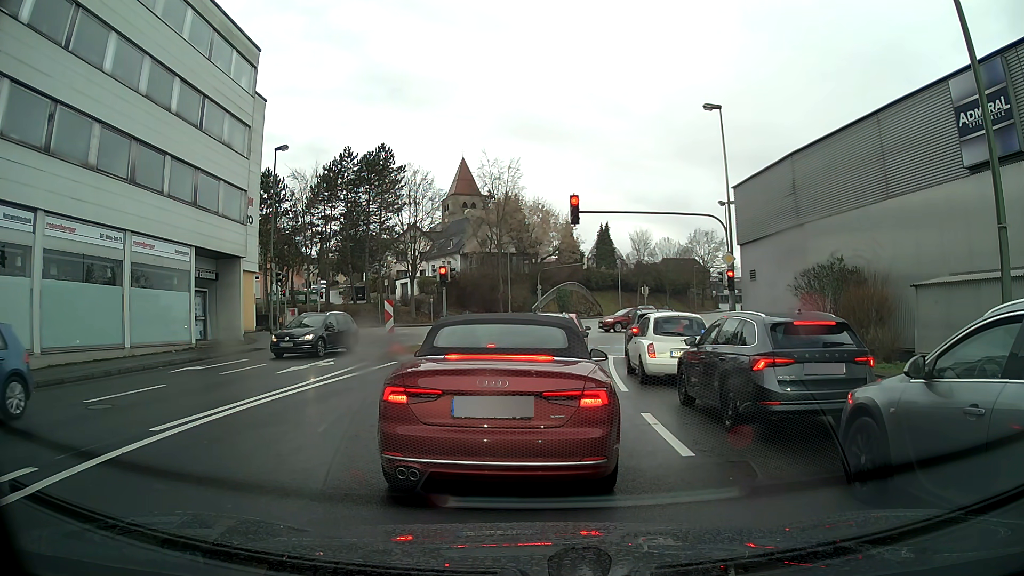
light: Day
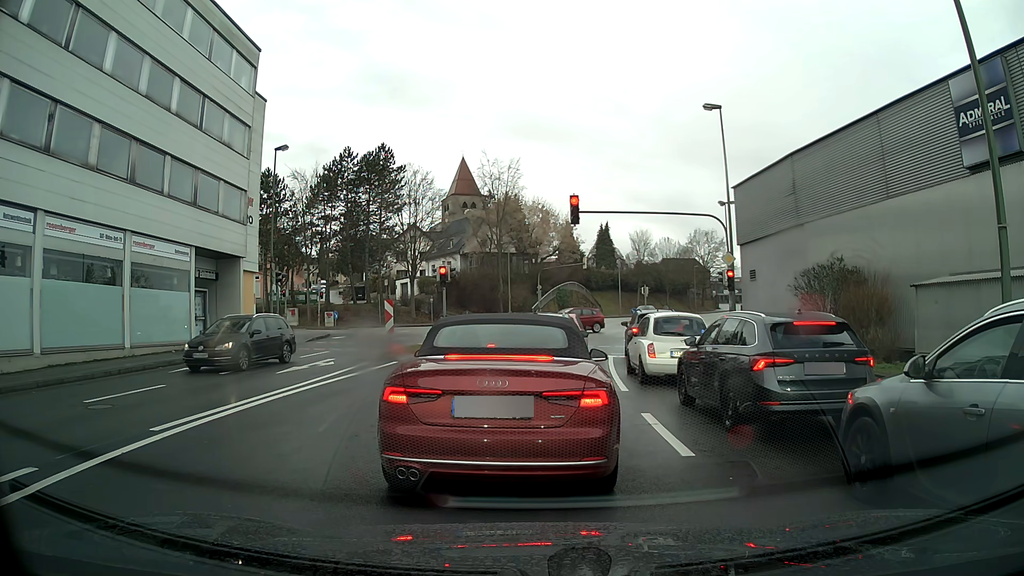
(0.0, 0.0) m; 0°
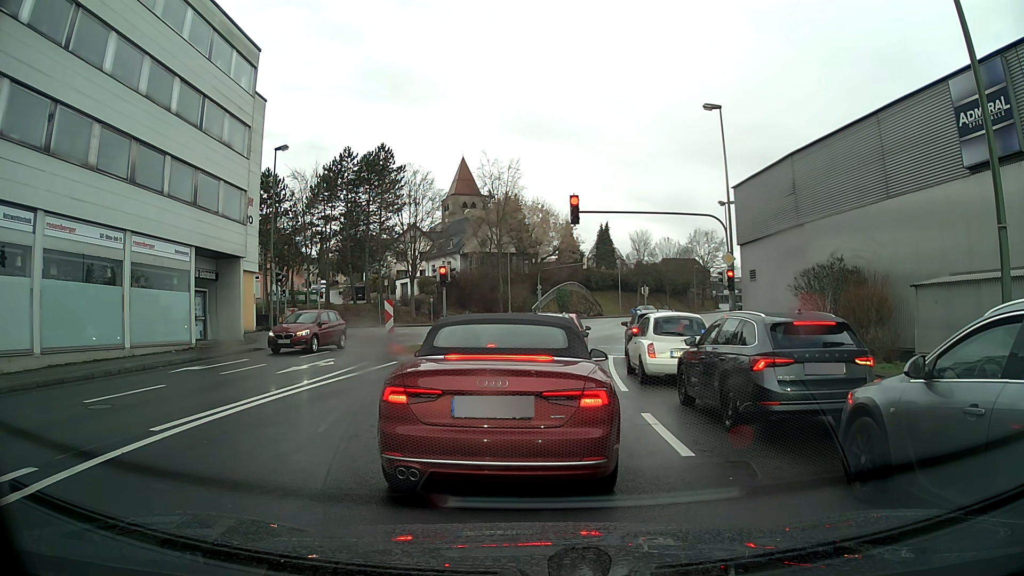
(0.0, 0.0) m; 0°
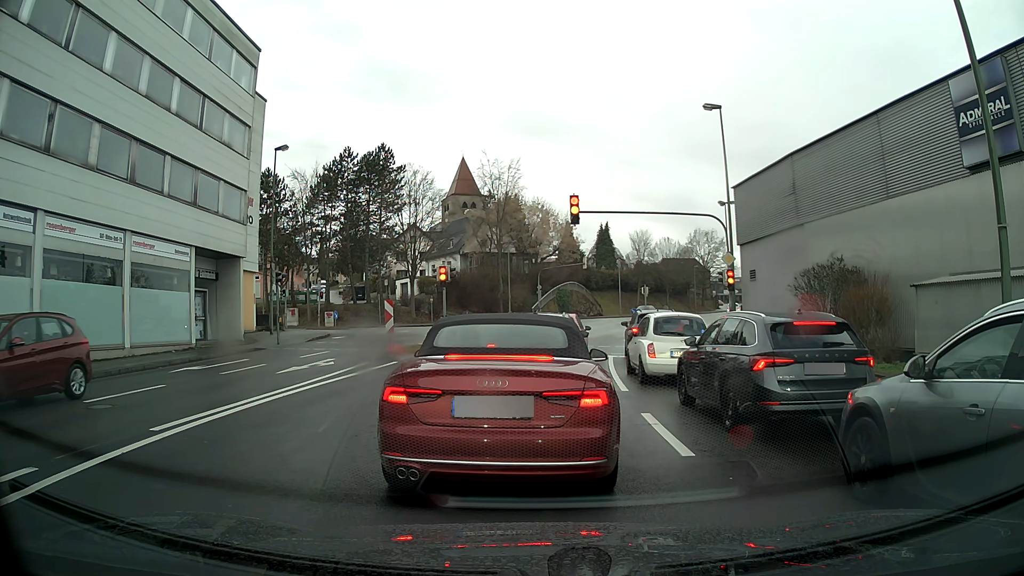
(0.0, 0.0) m; 0°
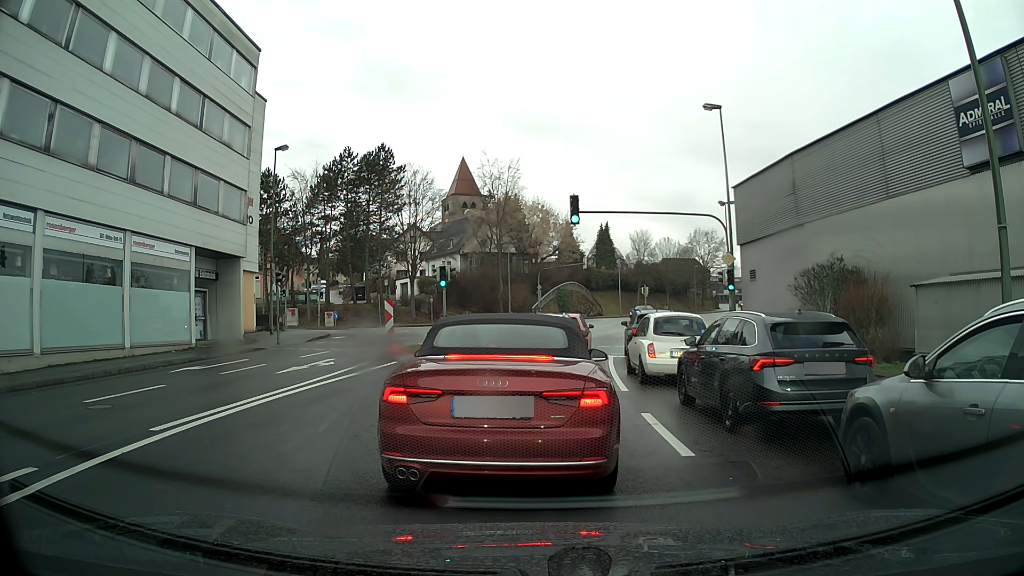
(0.0, 0.0) m; 0°
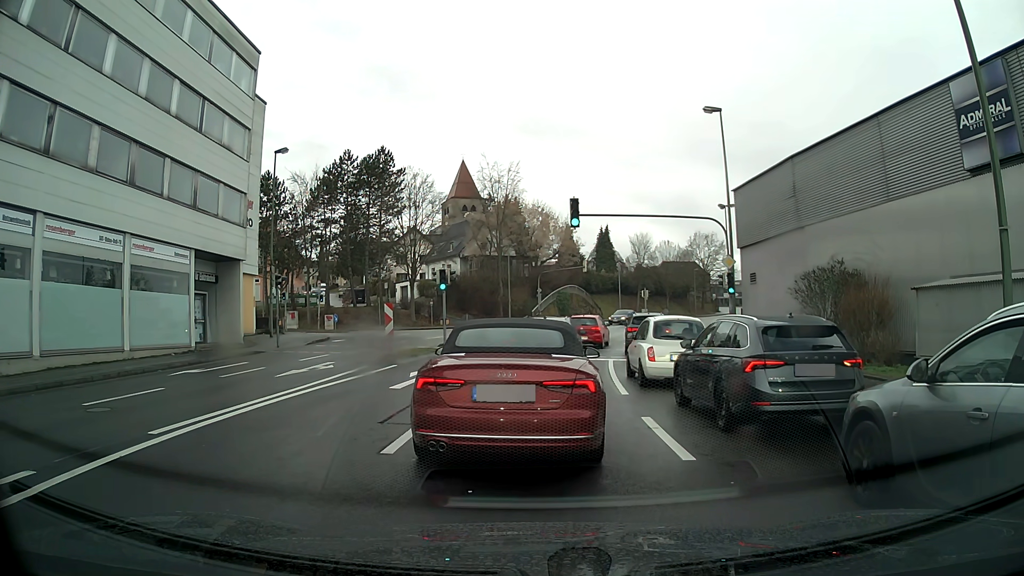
(0.0, 0.0) m; 0°
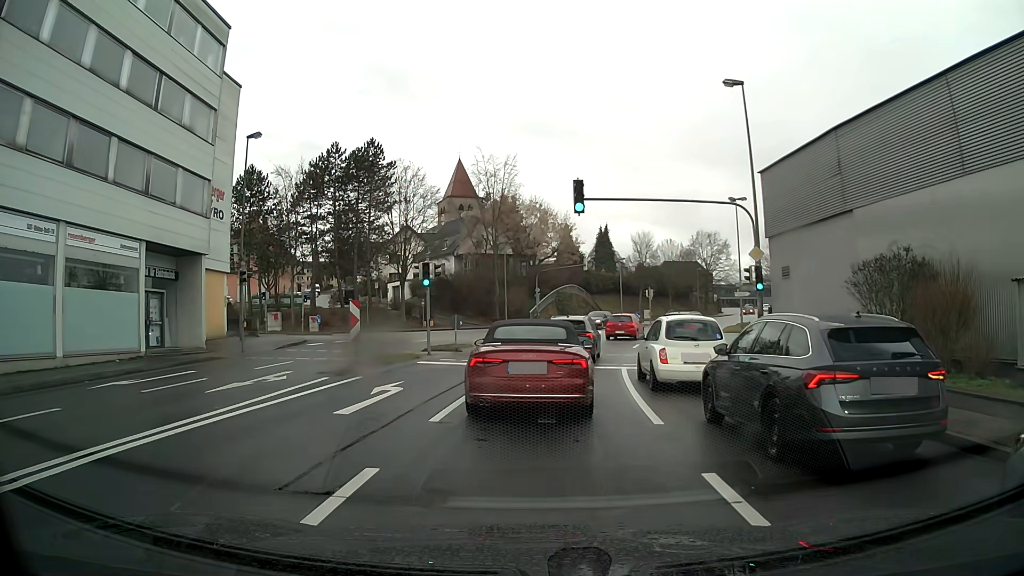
(0.0, +4.0) m; 0°
